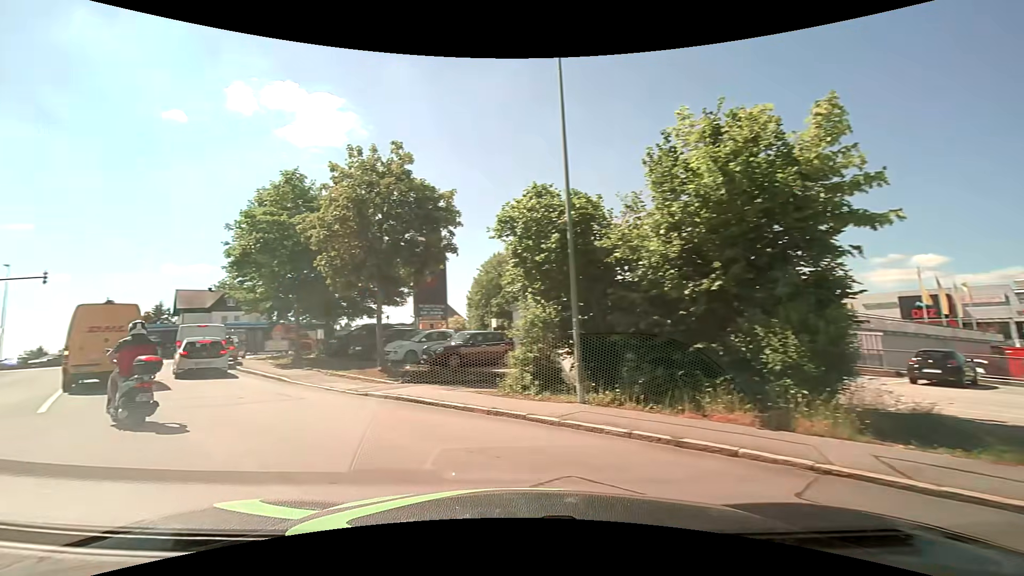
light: Day
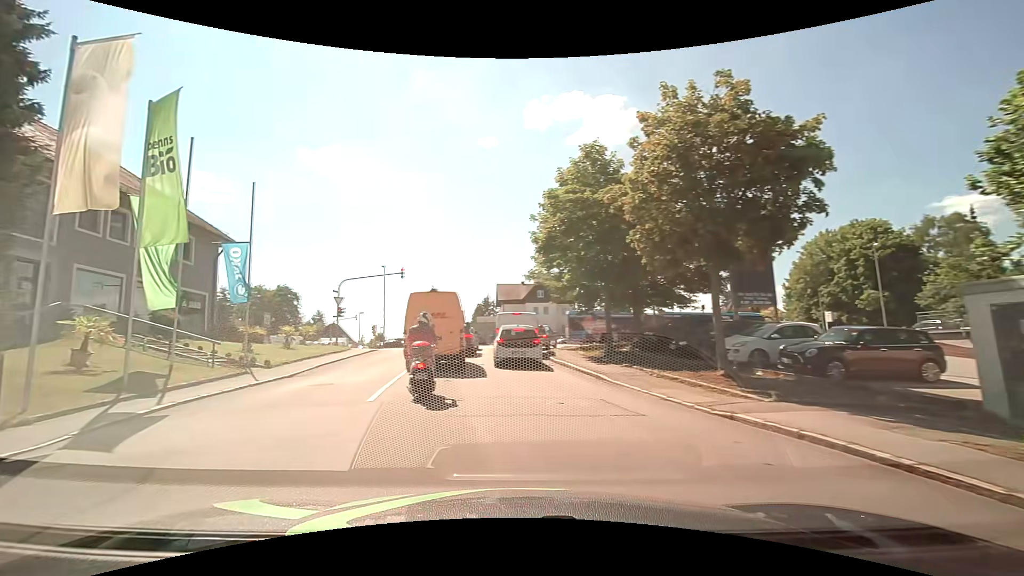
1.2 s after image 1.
(-1.3, +4.4) m; -33°
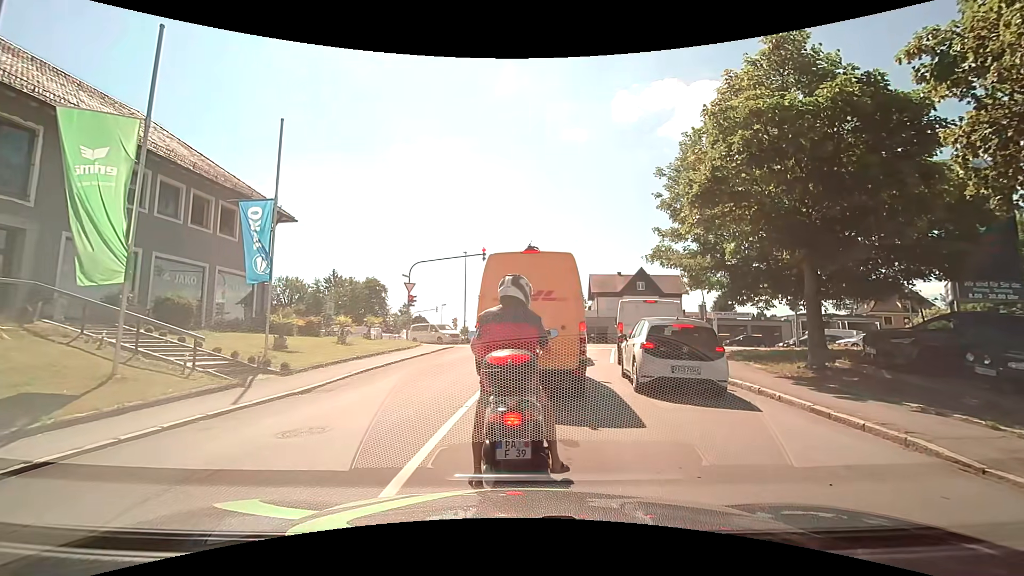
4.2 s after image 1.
(-1.2, +7.4) m; -11°
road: residential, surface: asphalt
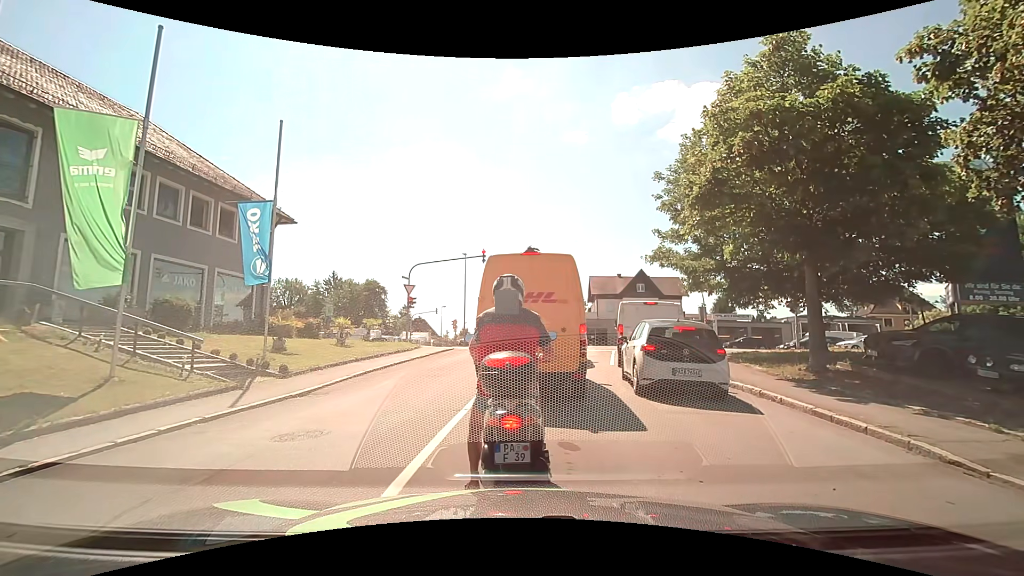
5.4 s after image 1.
(0.0, +0.1) m; 0°
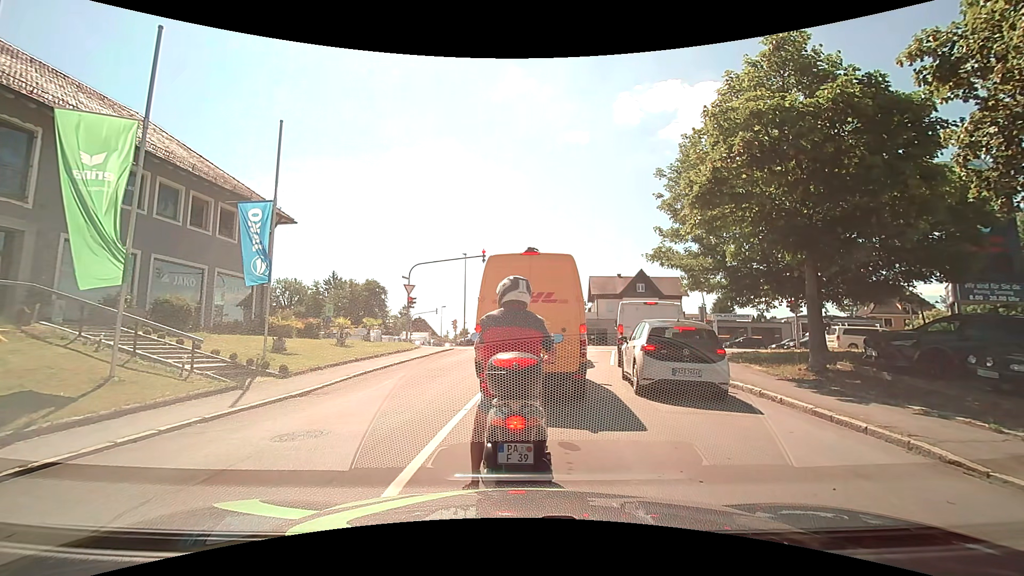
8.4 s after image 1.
(0.0, 0.0) m; 0°
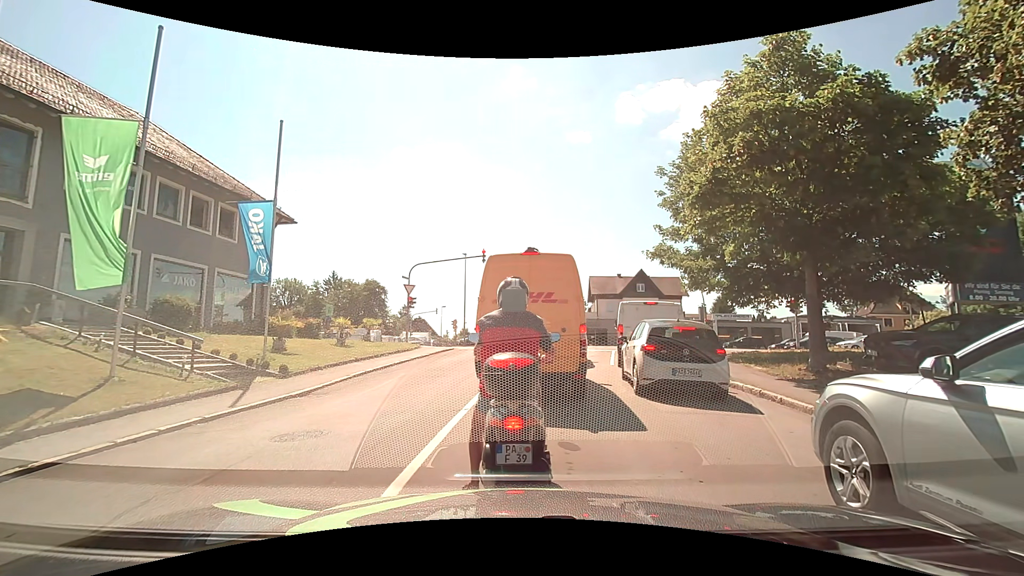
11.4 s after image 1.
(0.0, 0.0) m; 0°
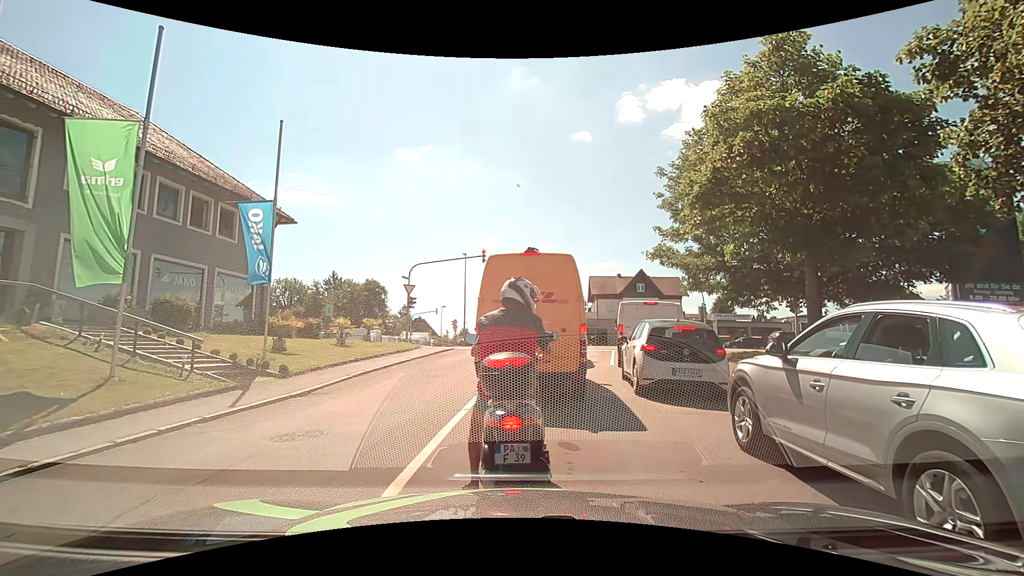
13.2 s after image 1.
(0.0, 0.0) m; 0°
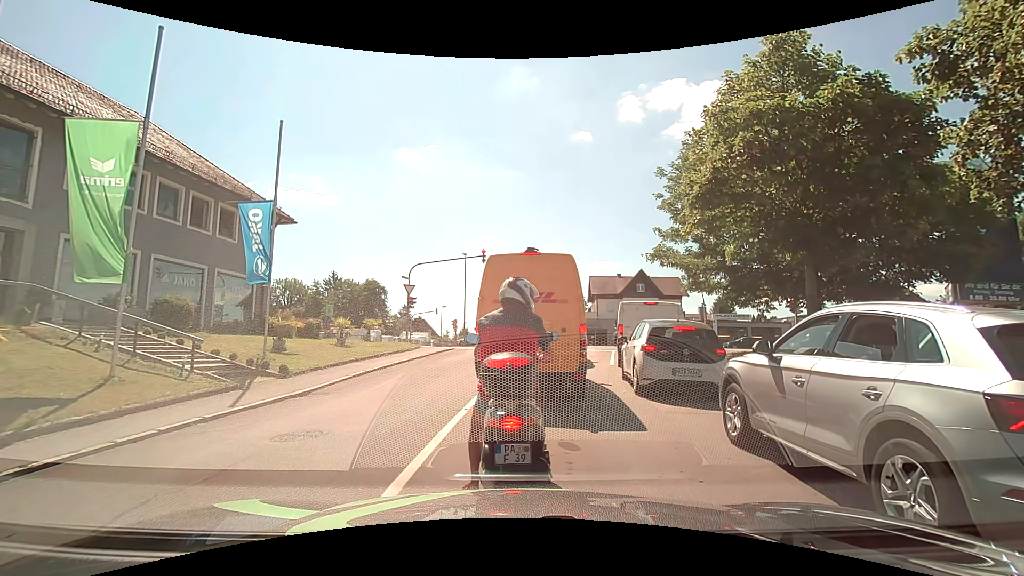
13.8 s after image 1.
(0.0, 0.0) m; 0°
(0, +10) (+2, +20) (+3, +30) (+2, +40) (-5, +47) (-14, +50) (-24, +51) (-34, +52) (-44, +54) (-54, +55) m
